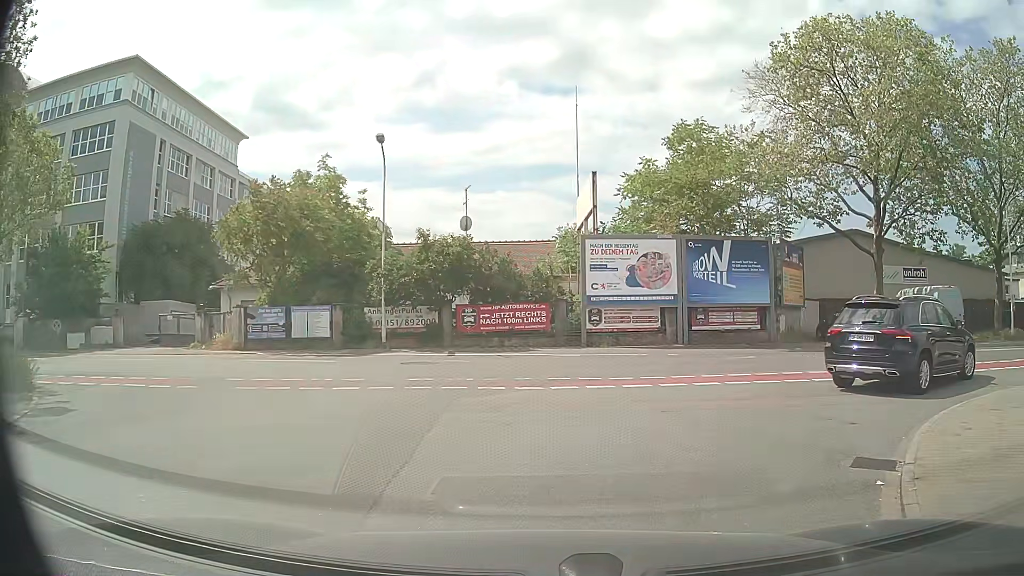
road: tertiary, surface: asphalt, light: Day
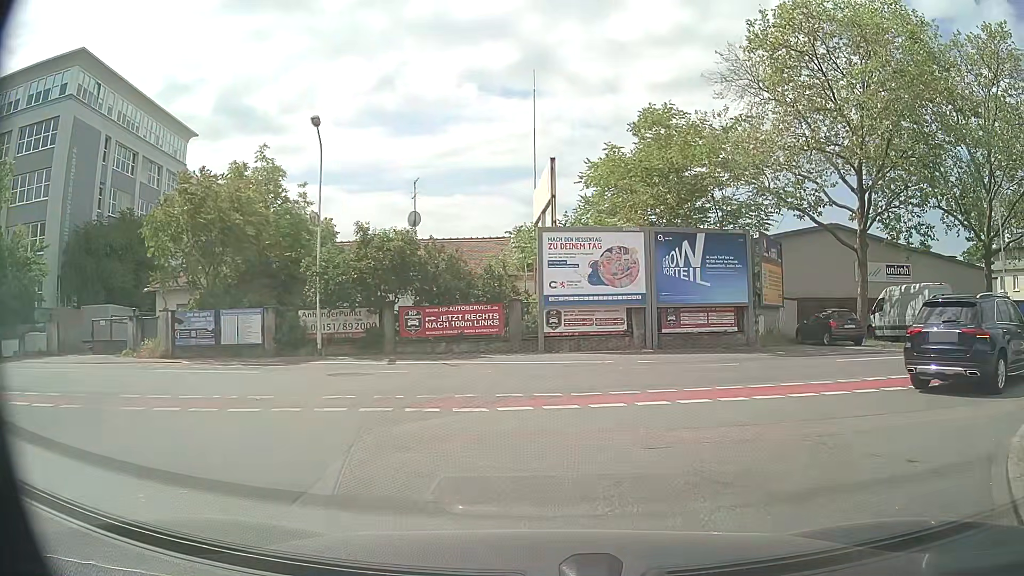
(+0.1, +2.7) m; +4°
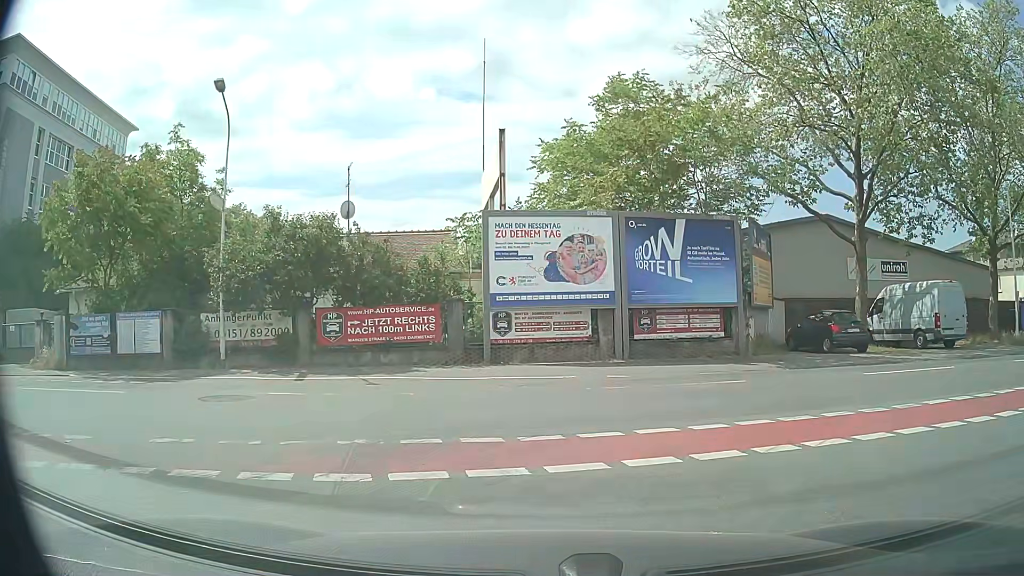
(+0.1, +4.1) m; +4°
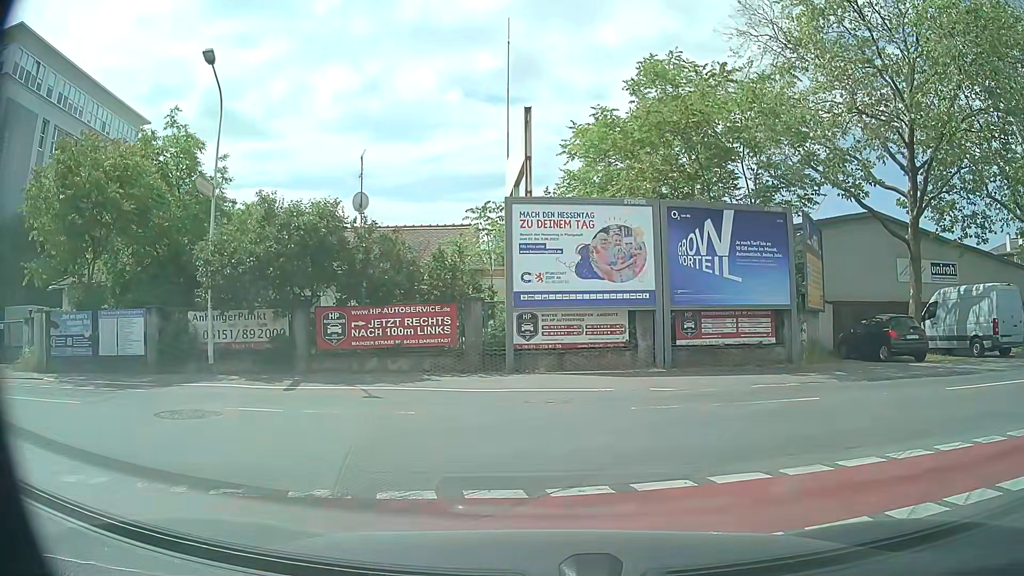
(-0.1, +2.2) m; -2°
